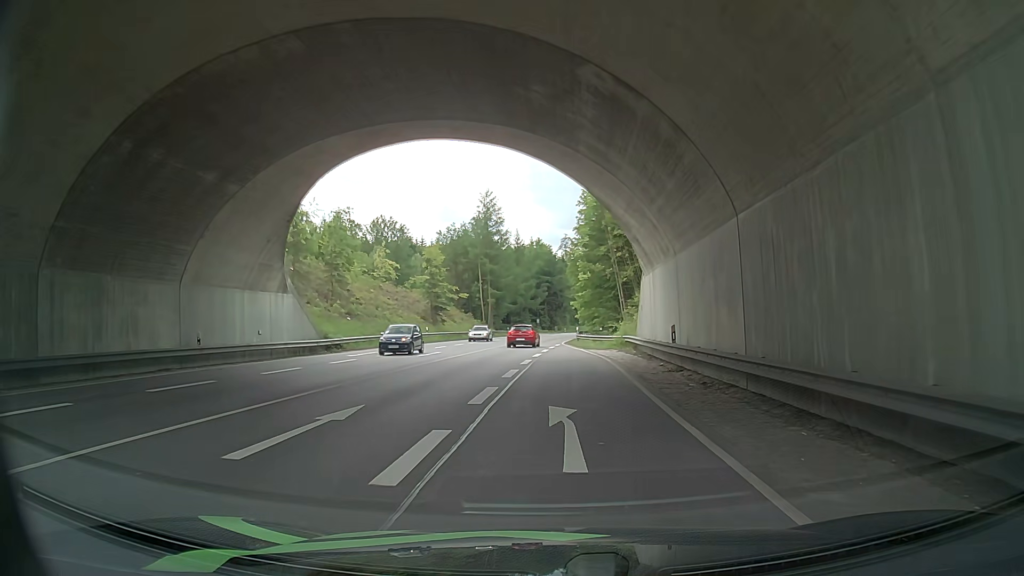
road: primary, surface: asphalt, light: Day
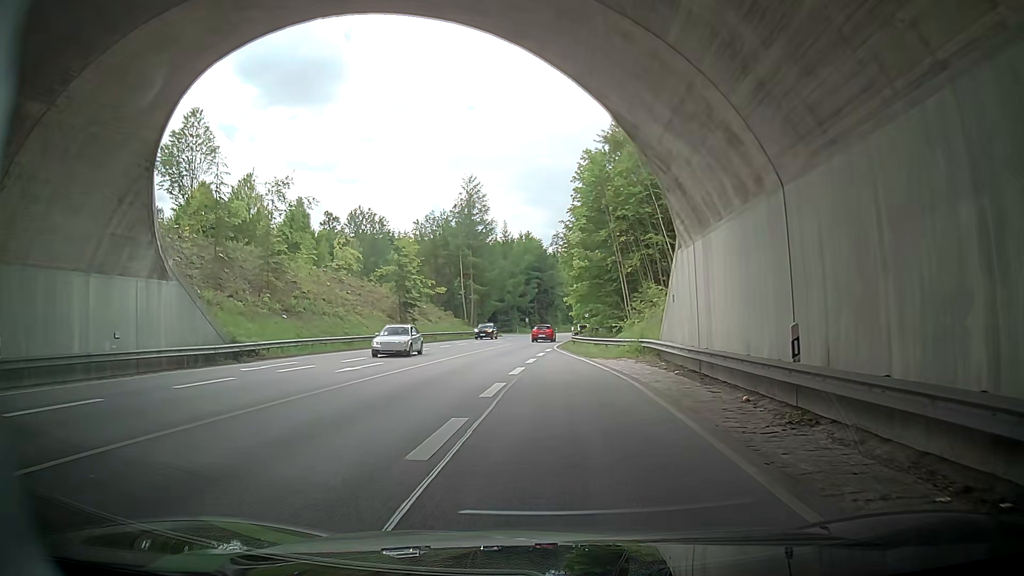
(+0.2, +10.9) m; -1°
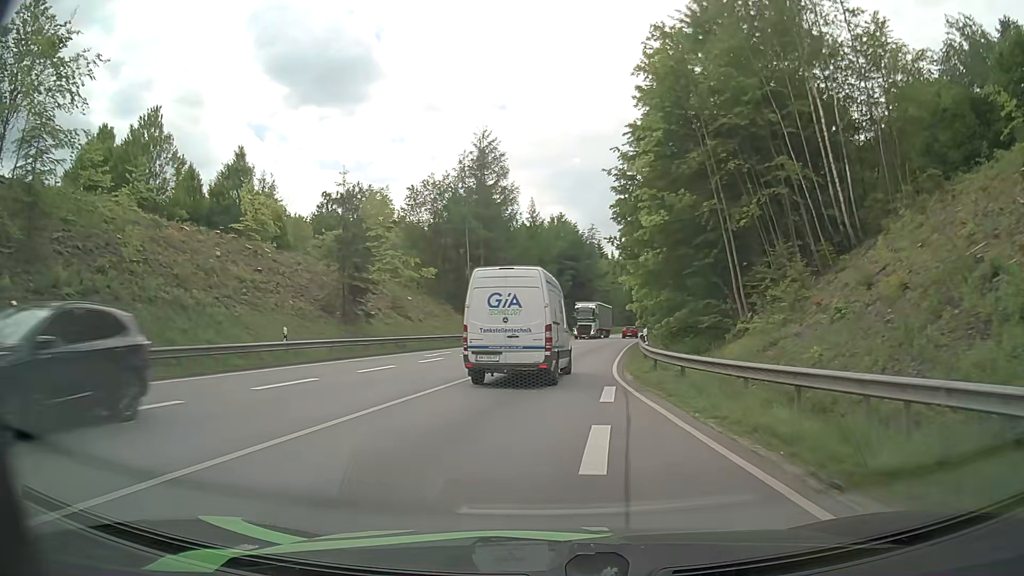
(+0.8, +24.8) m; +2°
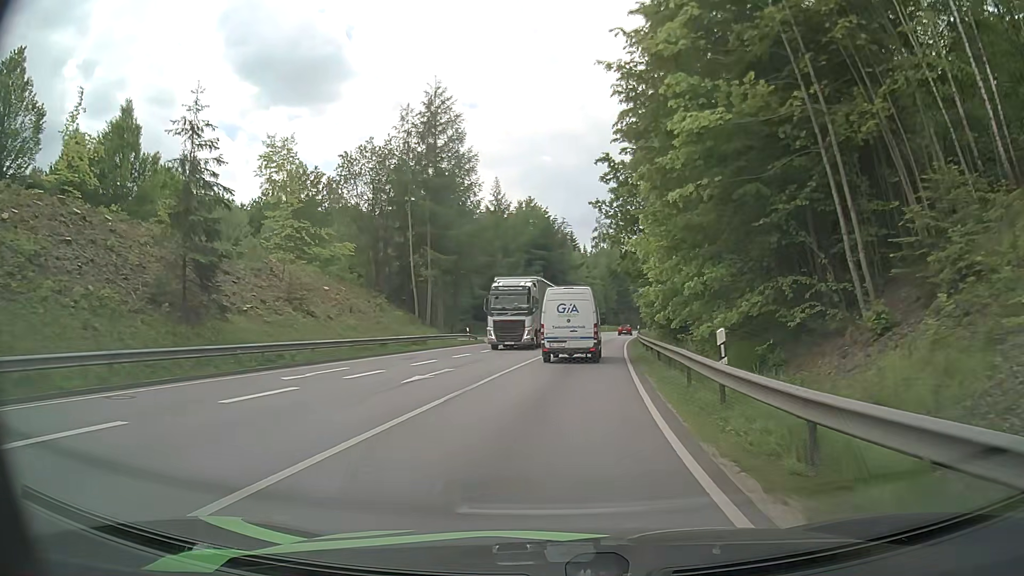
(+0.3, +14.4) m; +2°
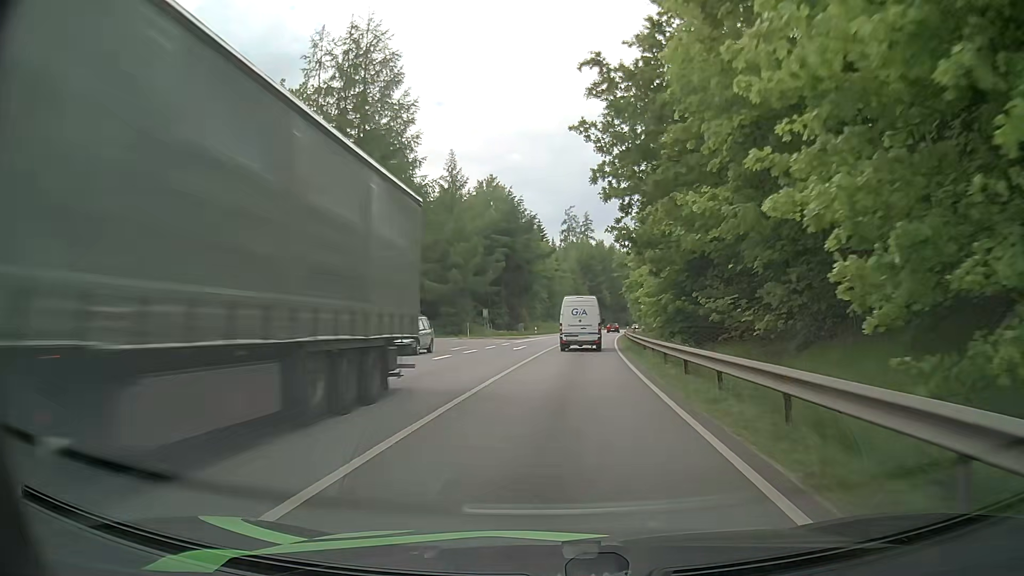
(+0.4, +14.8) m; +3°
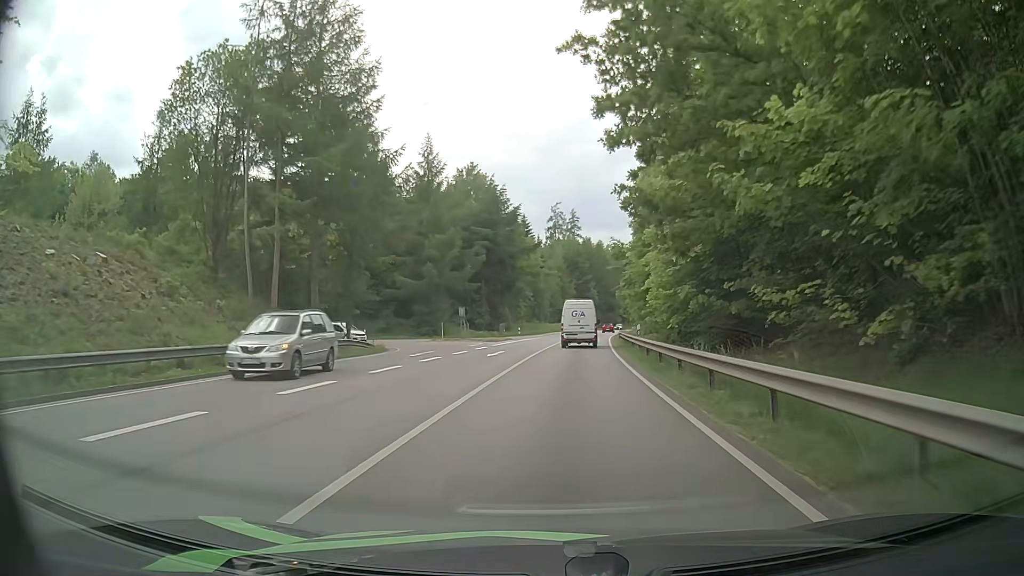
(+0.1, +7.3) m; +1°
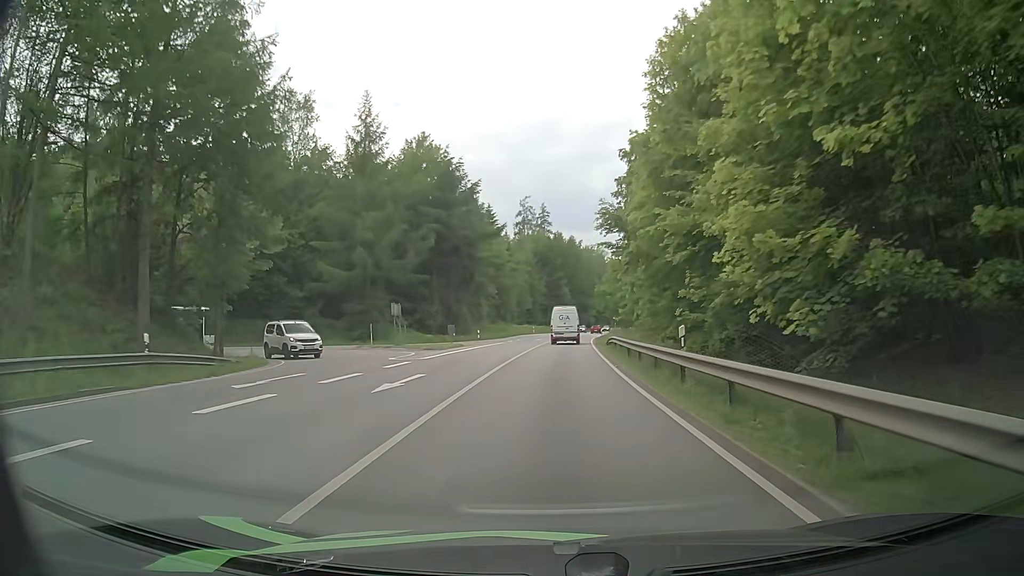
(+0.4, +14.8) m; +3°
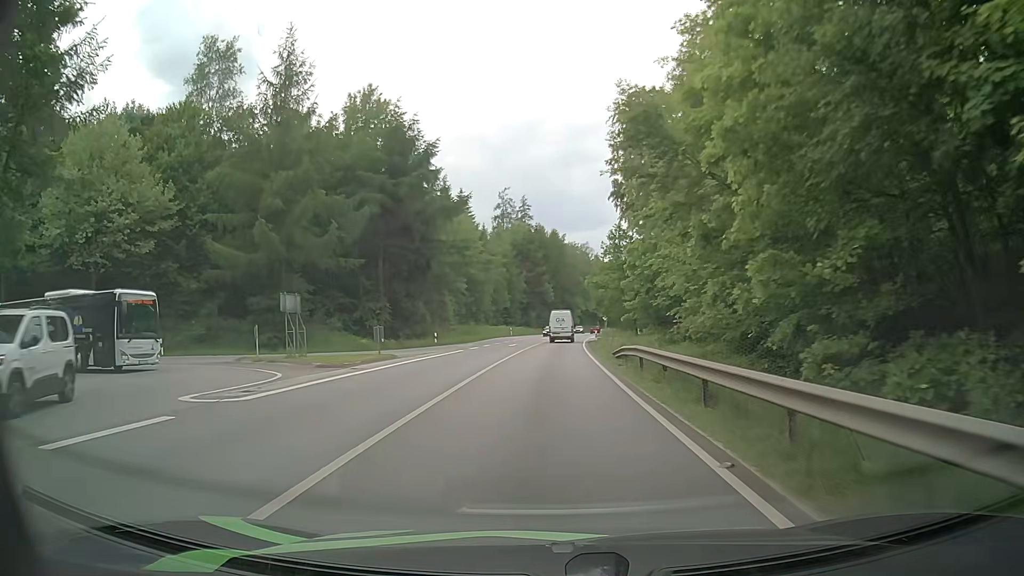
(+0.3, +15.6) m; +1°
(0, +10) (0, +20) (0, +30) (+1, +40) (+1, +50) (+2, +60) (+3, +70) (+3, +80) (+4, +90) (+5, +100) m
